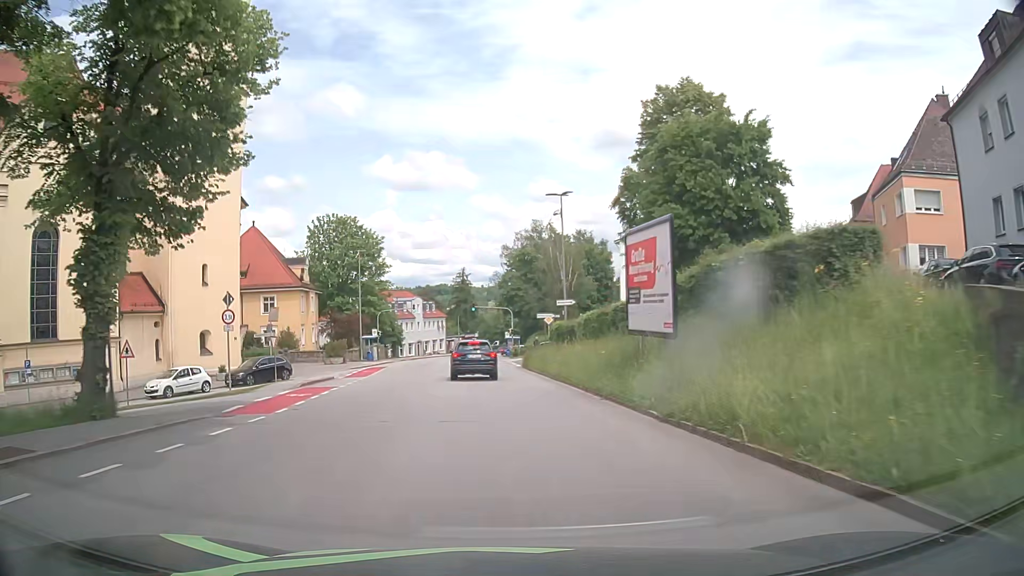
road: tertiary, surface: asphalt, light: Day
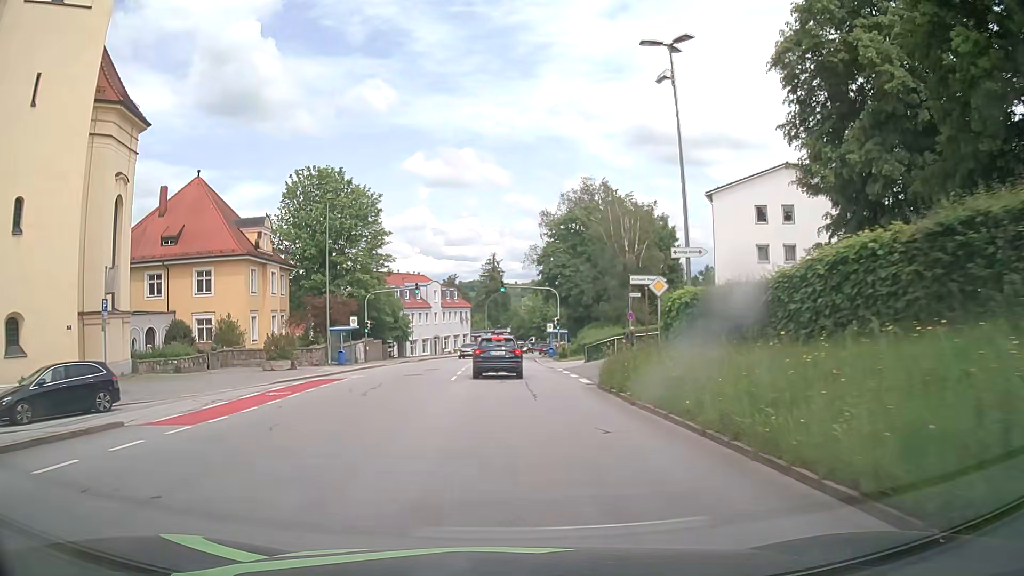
(-0.7, +22.2) m; -3°
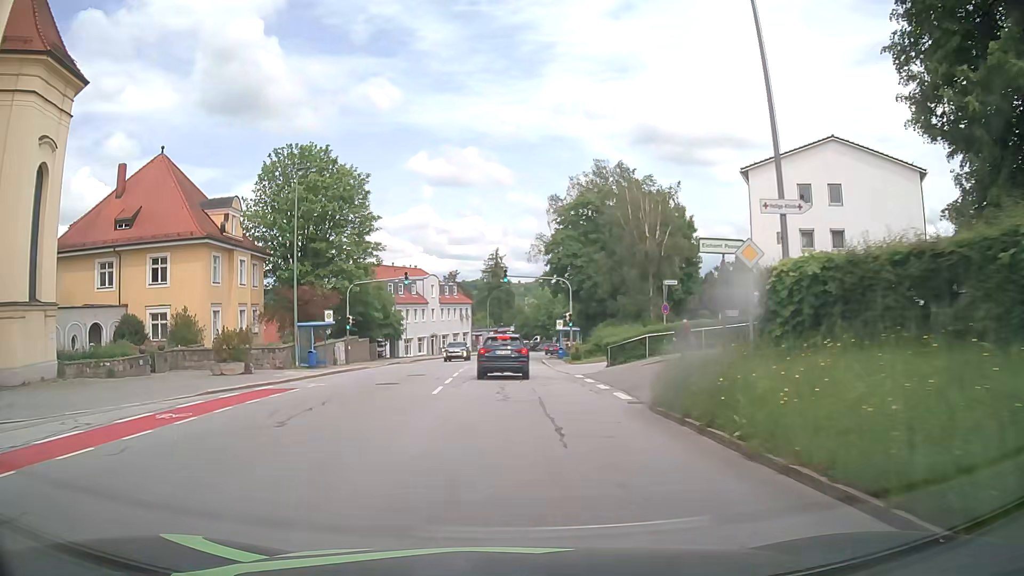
(0.0, +7.1) m; 0°
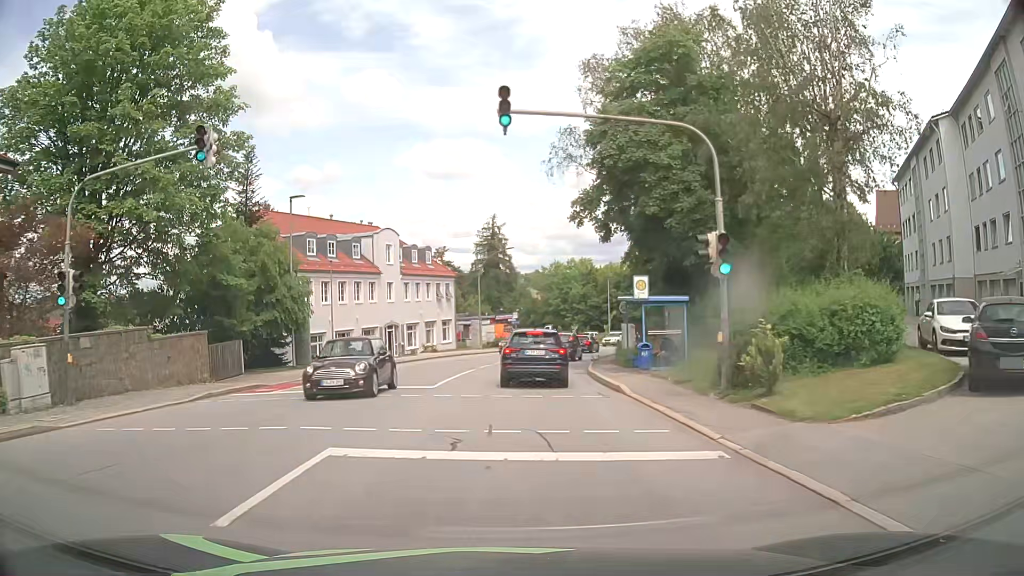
(0.0, +30.2) m; -1°
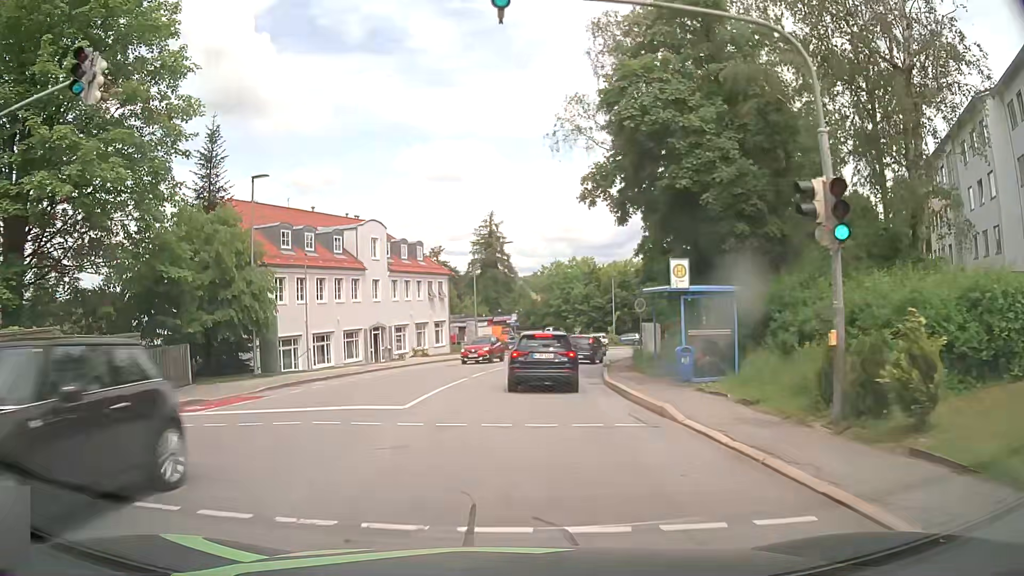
(+0.1, +4.8) m; +1°
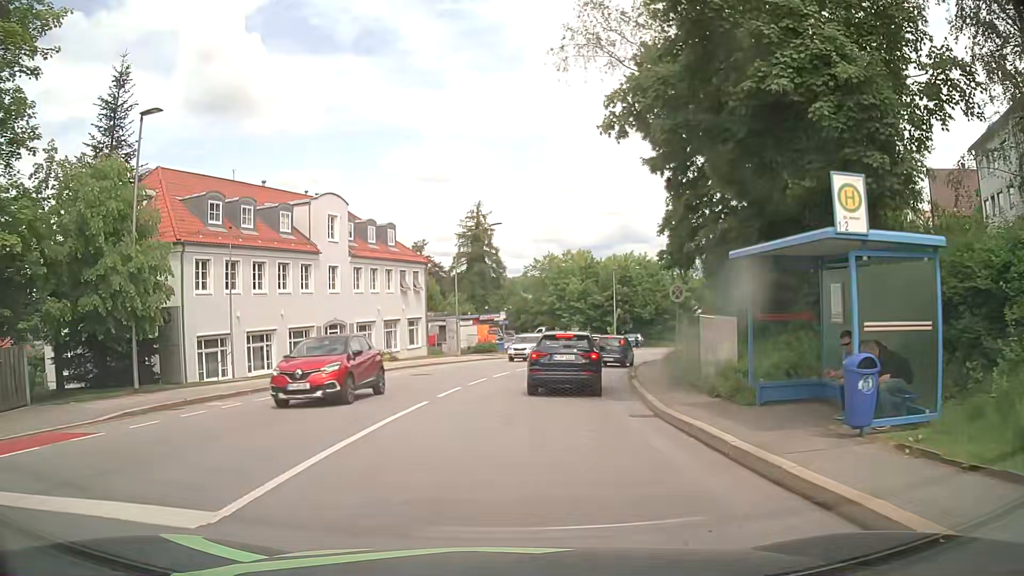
(+0.1, +8.7) m; +1°
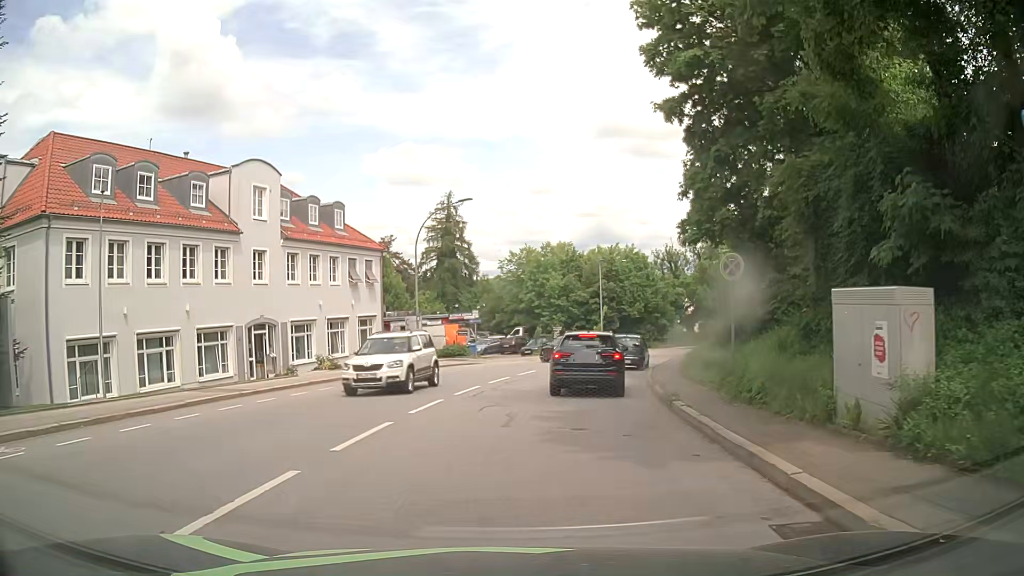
(+0.1, +8.0) m; +2°
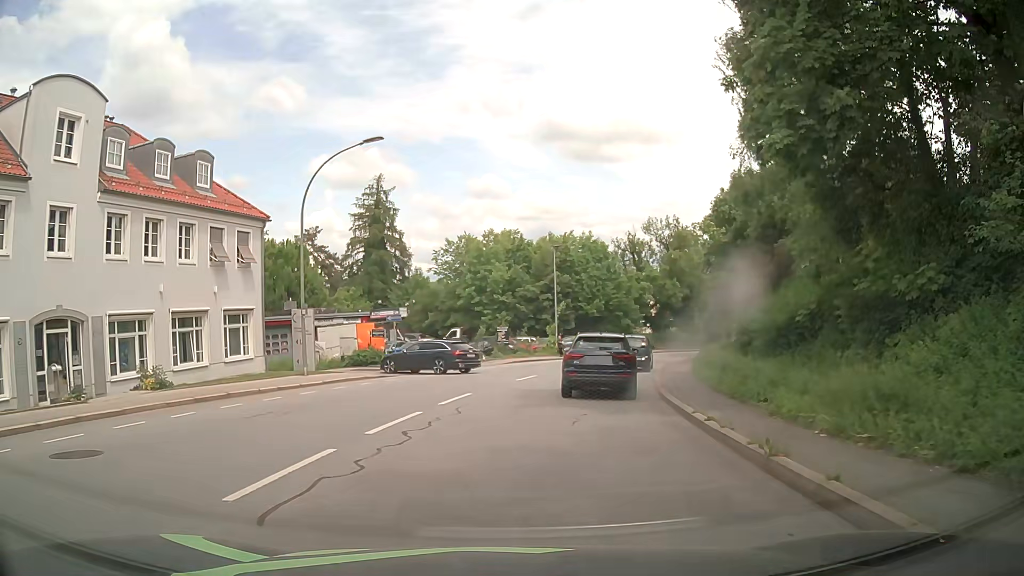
(+0.4, +11.4) m; +4°
(0, +10) (+2, +20) (+4, +30) (+8, +39) (+12, +48) (+17, +57) (+23, +65) (+29, +72) (+36, +80) (+42, +88) m
